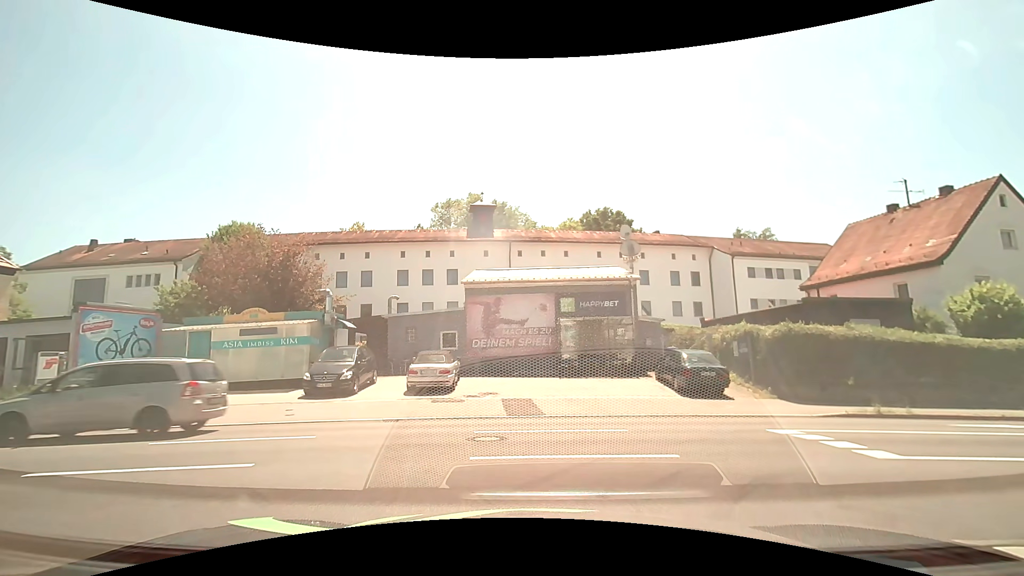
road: service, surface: paving_stones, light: Day
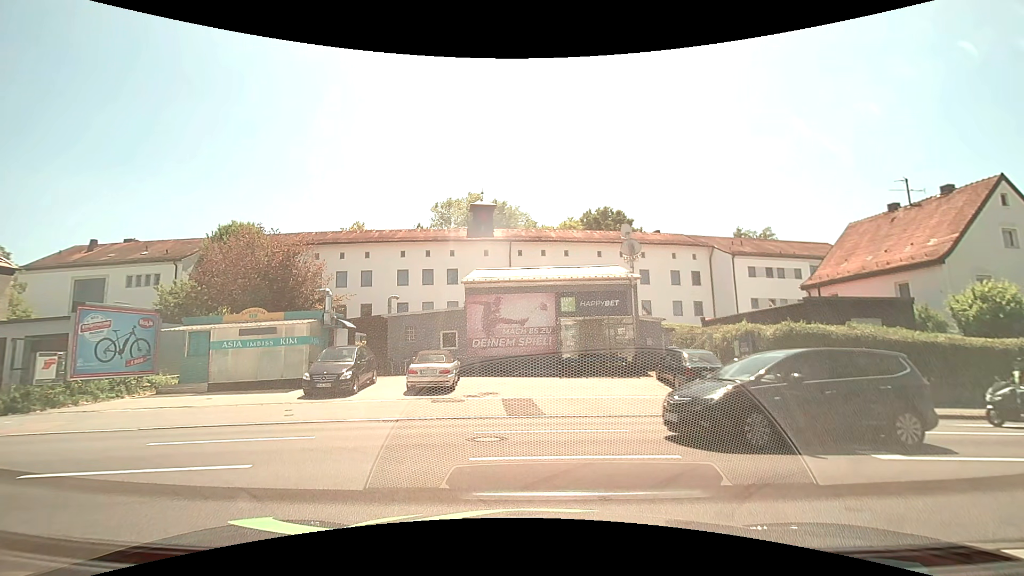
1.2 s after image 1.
(0.0, +0.1) m; 0°
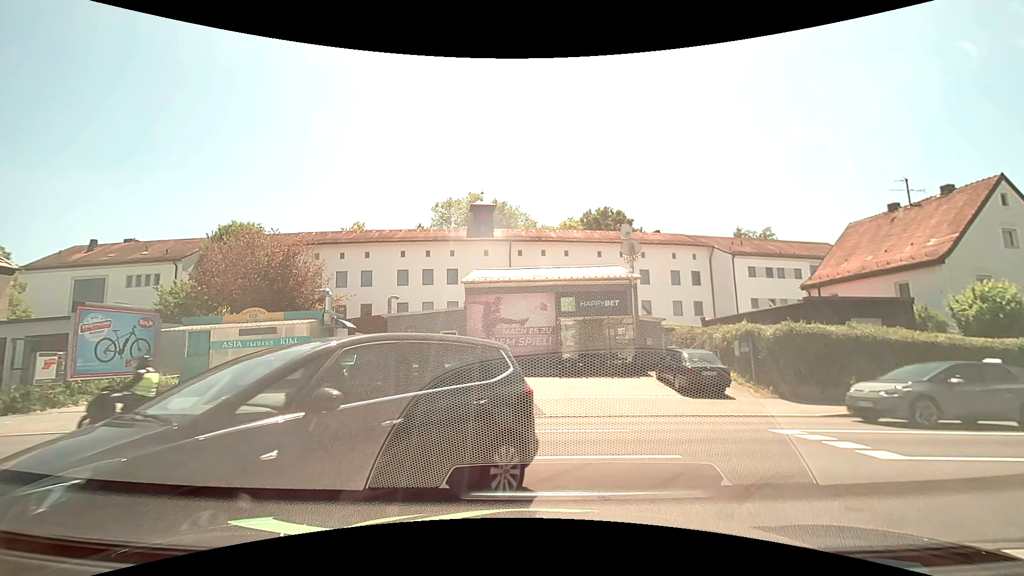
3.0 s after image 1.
(0.0, 0.0) m; 0°
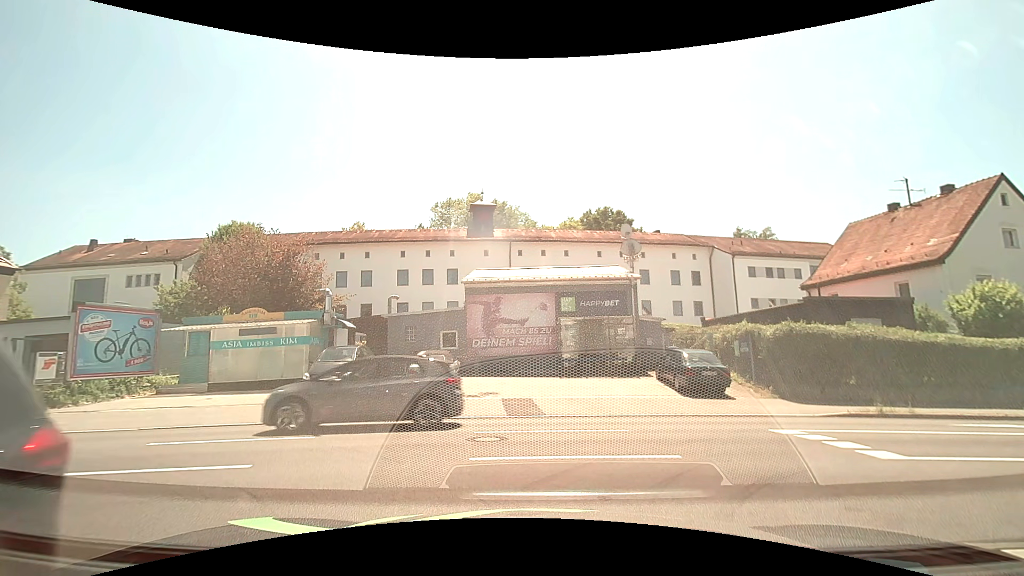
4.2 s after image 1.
(0.0, 0.0) m; 0°
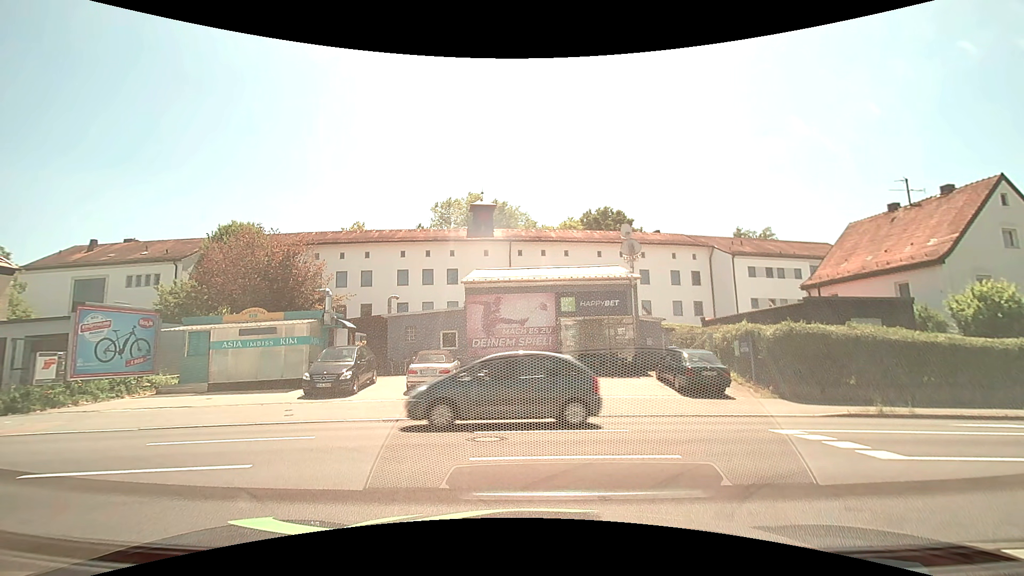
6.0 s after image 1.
(0.0, 0.0) m; 0°
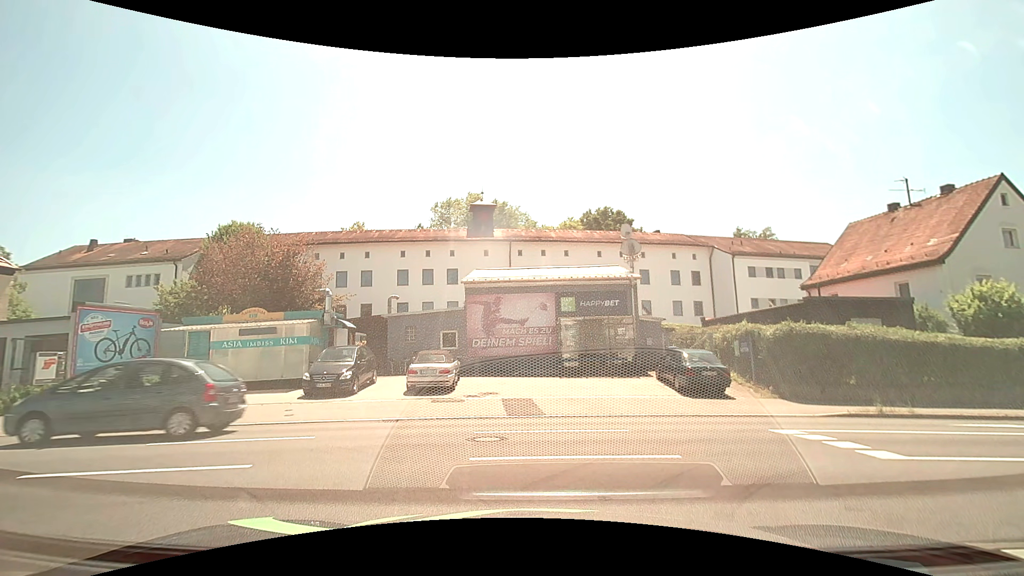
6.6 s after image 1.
(0.0, 0.0) m; 0°
